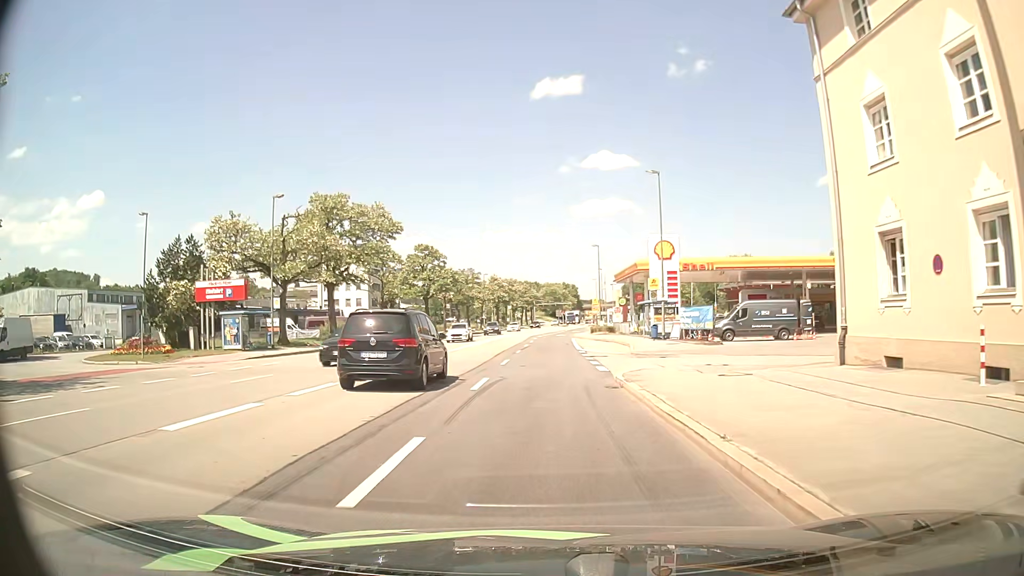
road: primary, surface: asphalt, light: Day
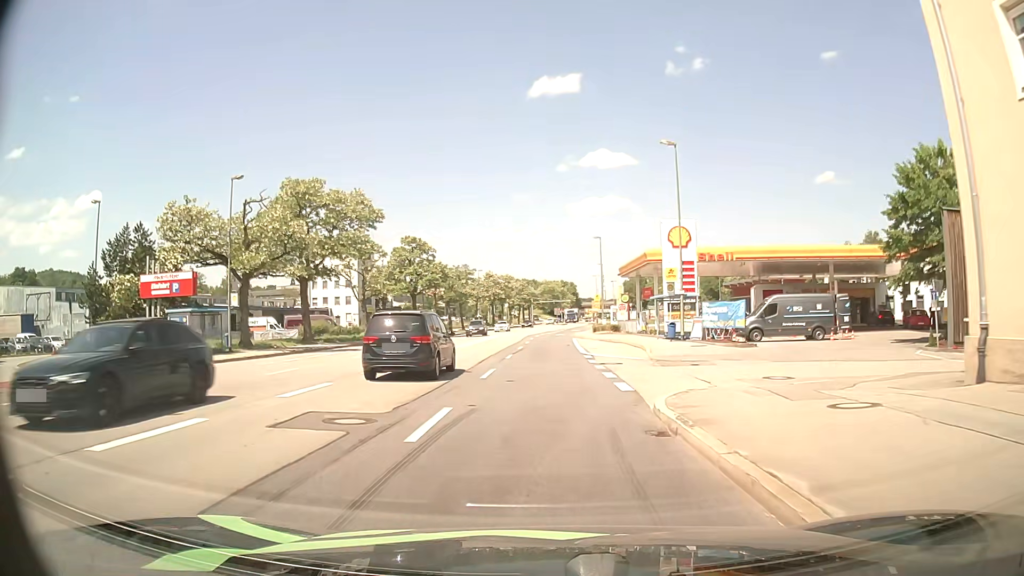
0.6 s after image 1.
(0.0, +6.2) m; +1°
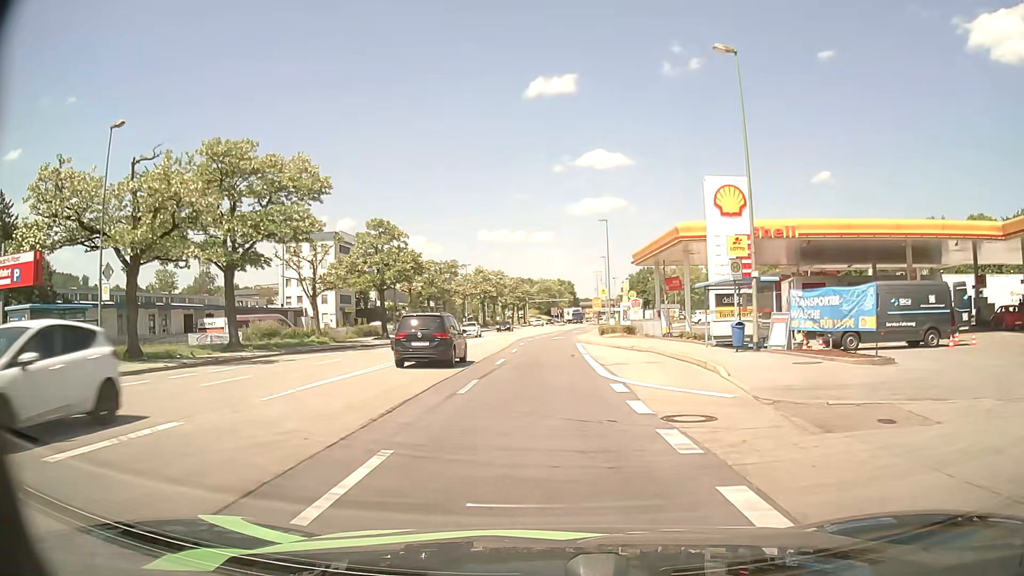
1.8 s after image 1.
(0.0, +12.6) m; 0°
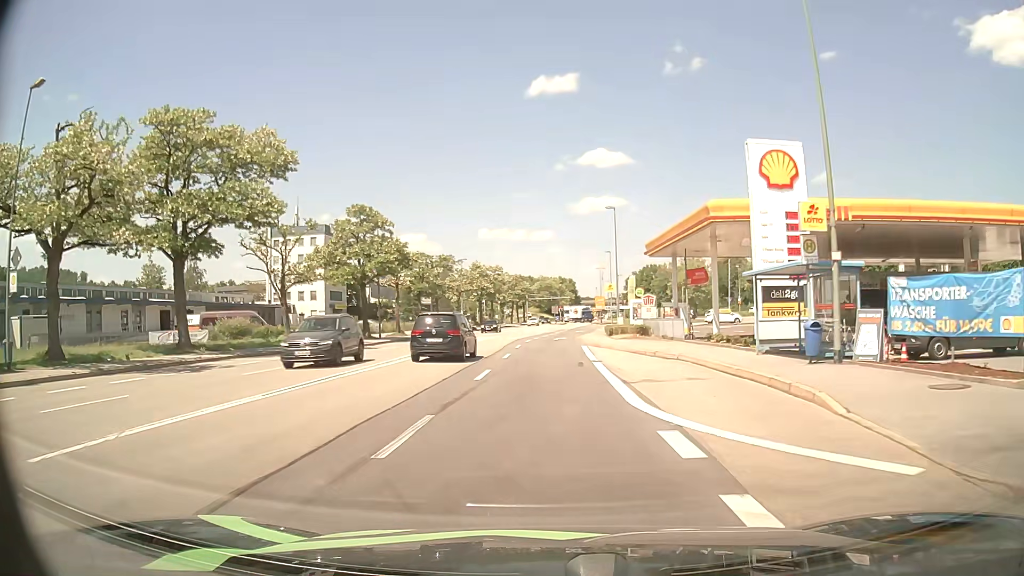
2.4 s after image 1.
(0.0, +6.3) m; 0°
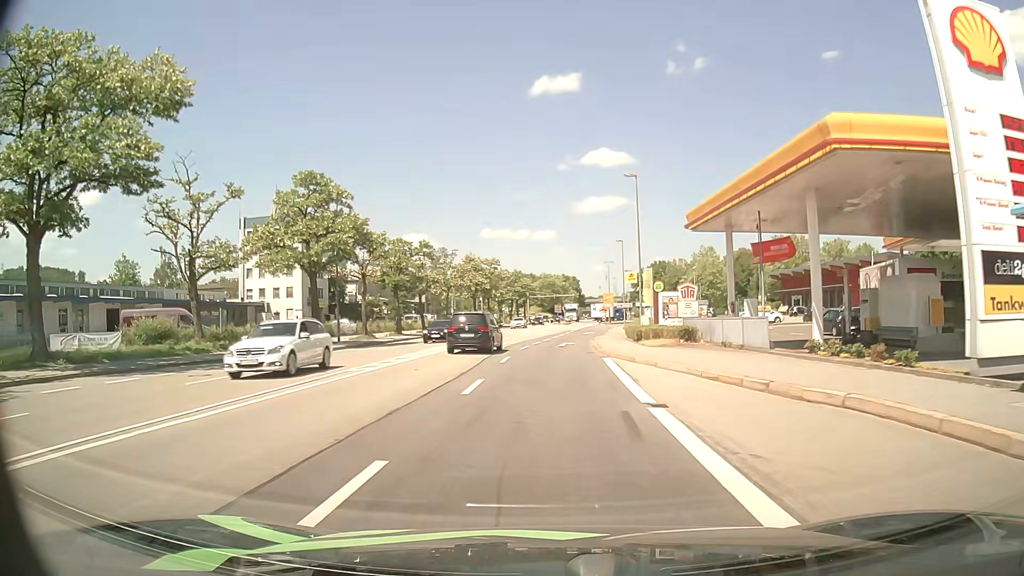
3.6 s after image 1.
(0.0, +12.2) m; 0°
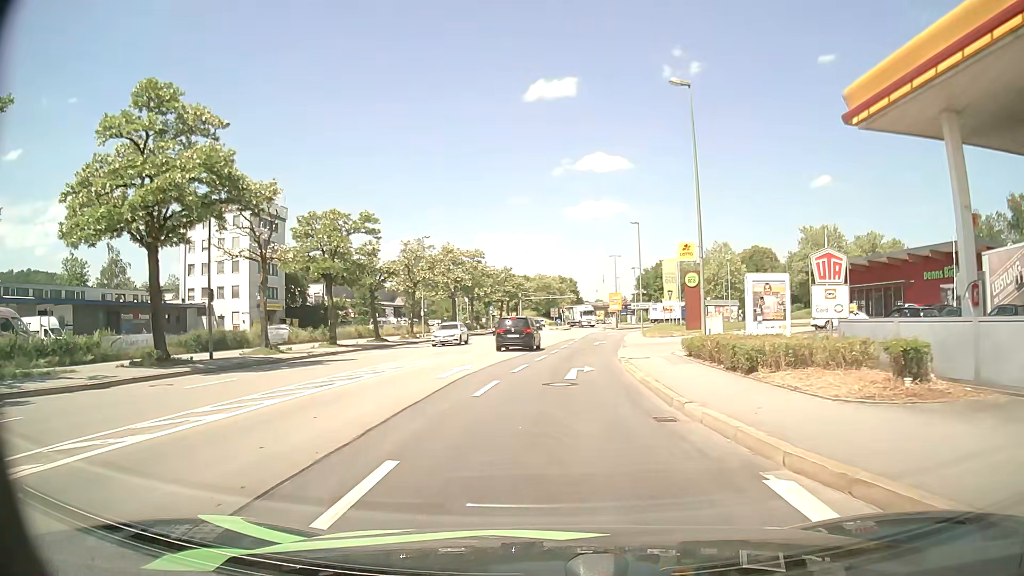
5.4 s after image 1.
(0.0, +17.8) m; -1°
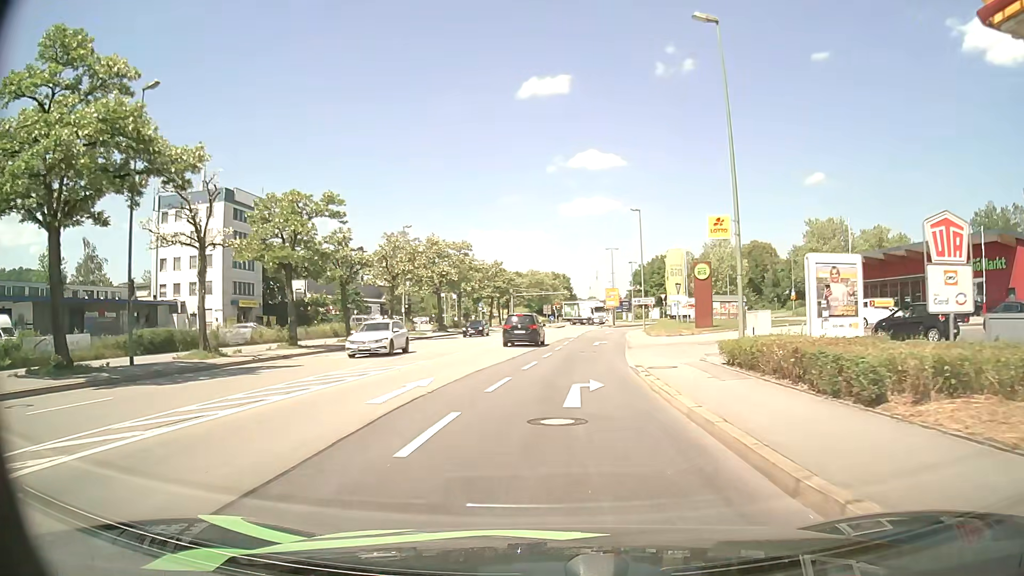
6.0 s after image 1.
(+0.1, +5.7) m; +2°
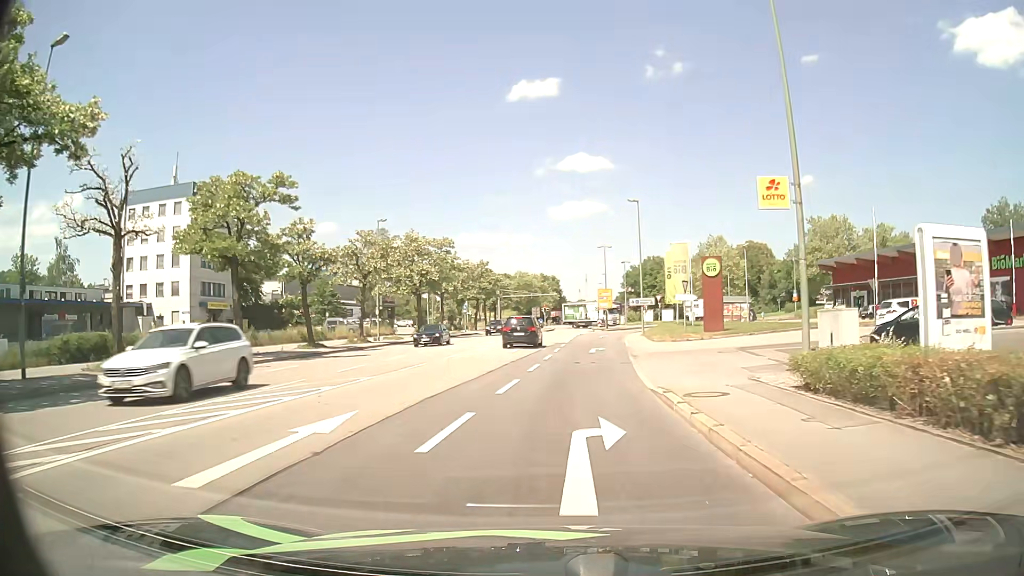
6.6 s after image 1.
(0.0, +5.6) m; +1°
(0, +10) (+1, +20) (+1, +30) (+2, +40) (+3, +50) (+5, +60) (+7, +70) (+11, +79) (+16, +87) (+23, +94) m
